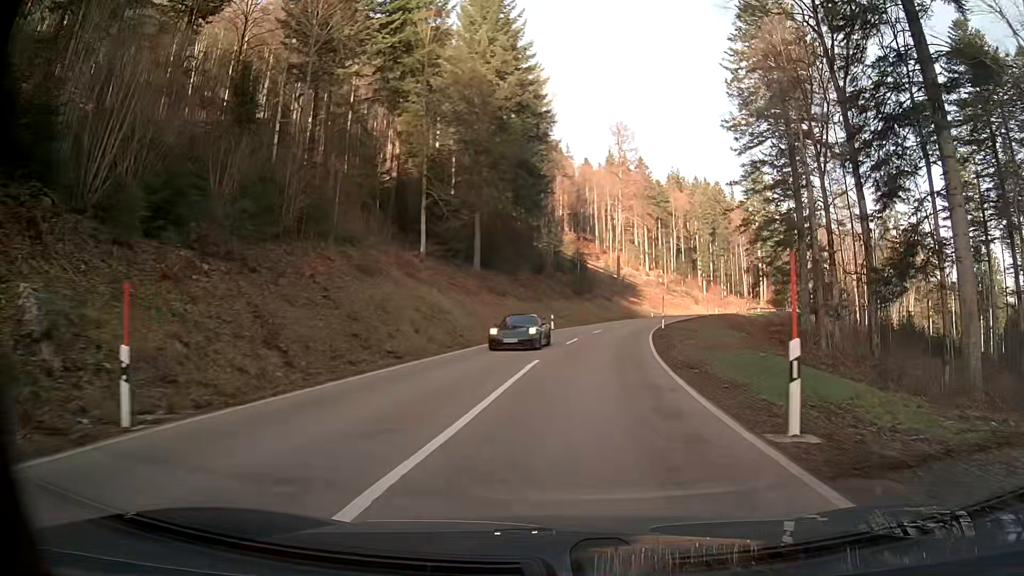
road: secondary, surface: asphalt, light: Day
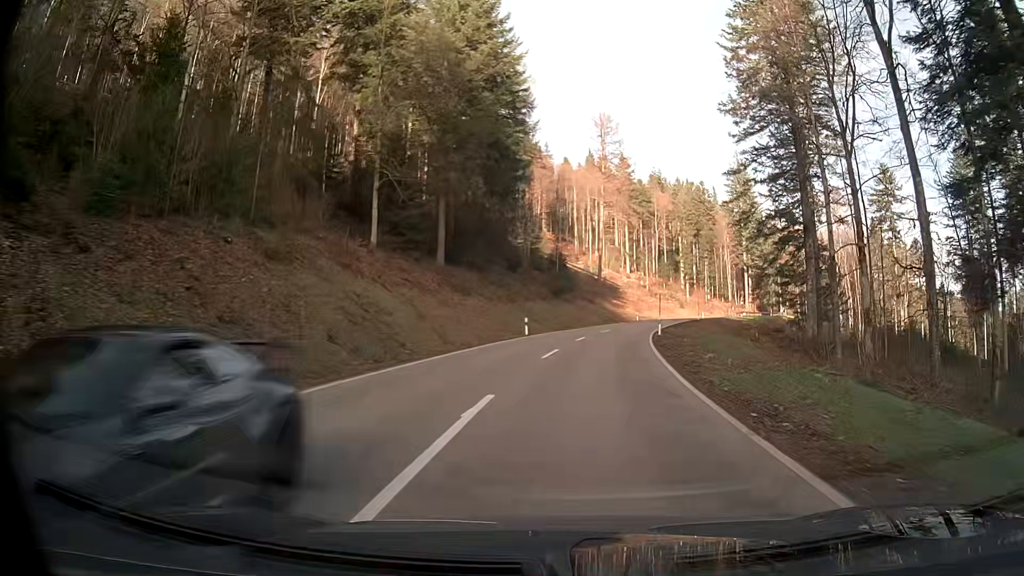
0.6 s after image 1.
(+0.1, +8.1) m; +2°
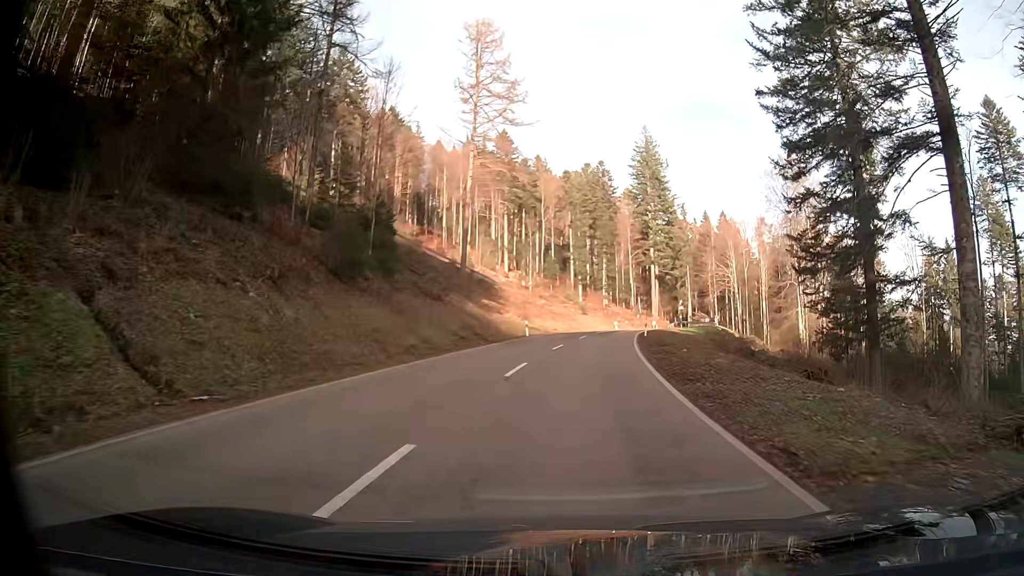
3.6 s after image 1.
(+3.9, +40.9) m; +10°
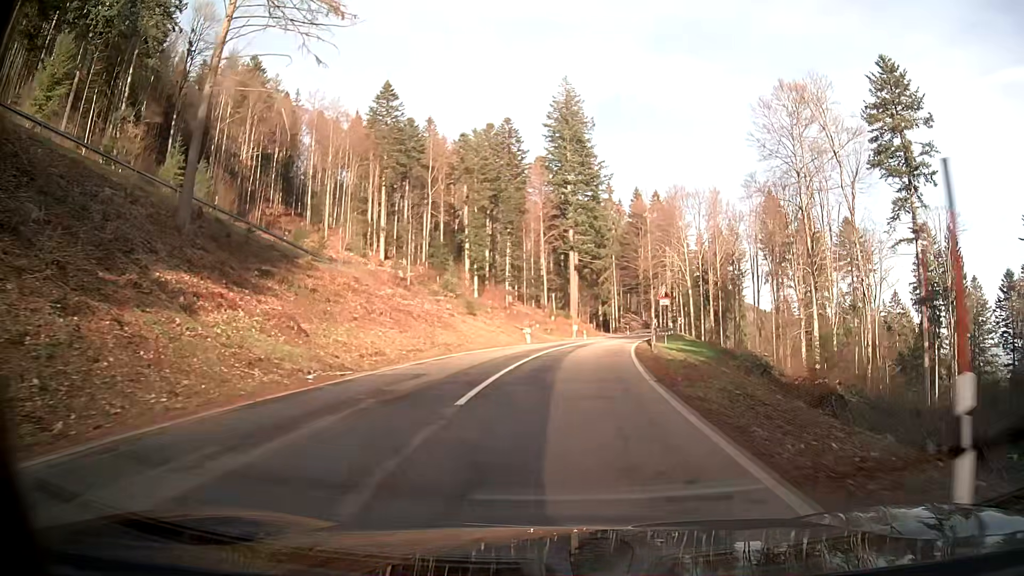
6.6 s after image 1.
(+2.9, +40.8) m; +8°
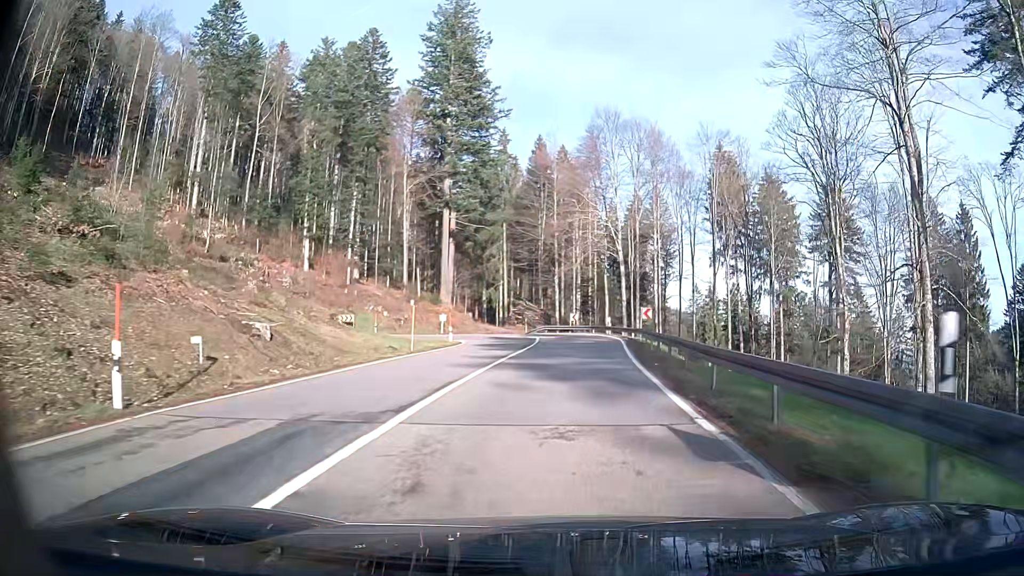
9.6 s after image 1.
(+3.1, +39.4) m; +10°
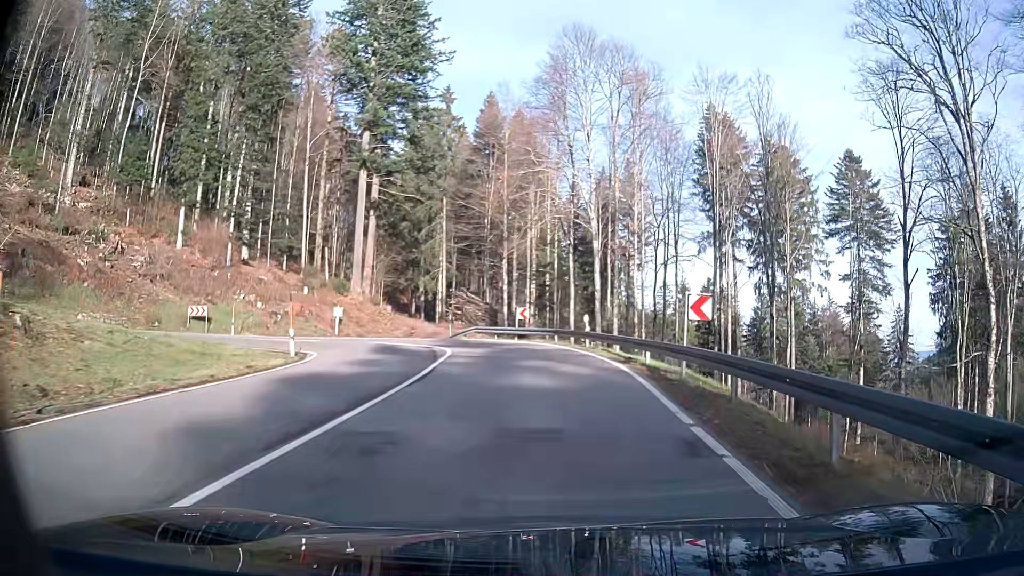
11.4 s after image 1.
(+0.8, +22.3) m; +3°
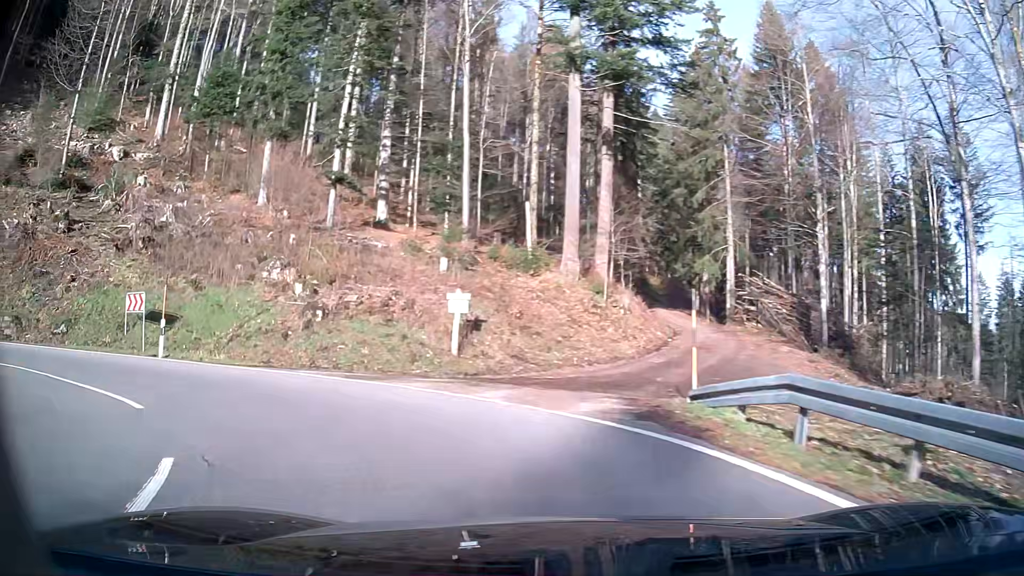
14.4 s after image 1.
(-4.5, +29.2) m; -34°
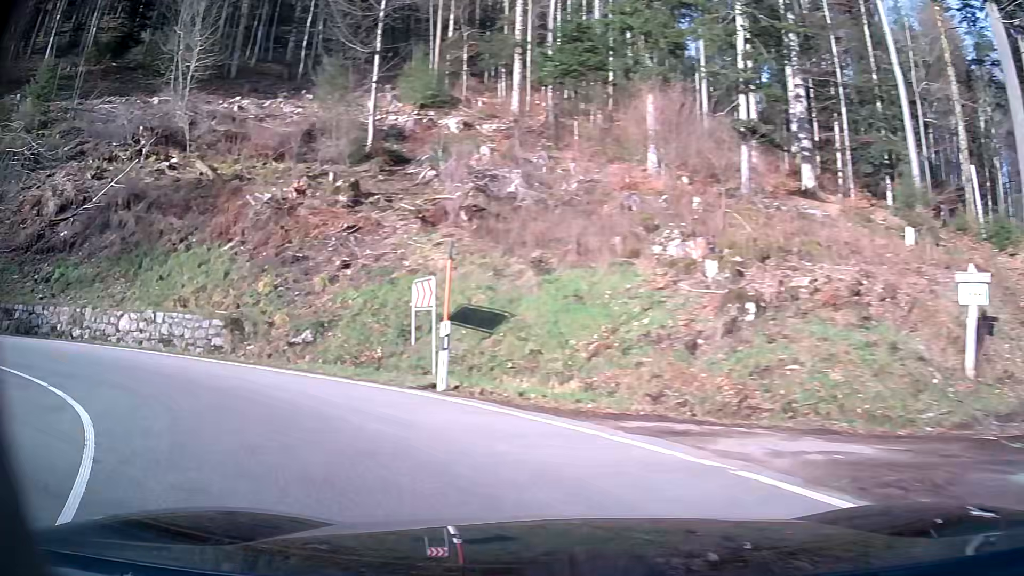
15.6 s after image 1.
(-2.9, +9.1) m; -38°
